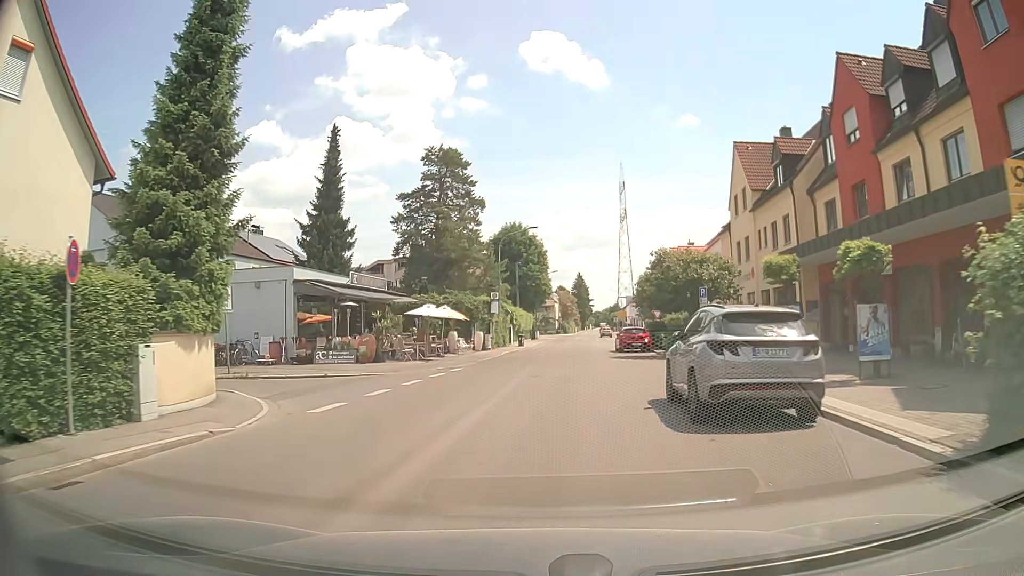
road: tertiary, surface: asphalt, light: Day
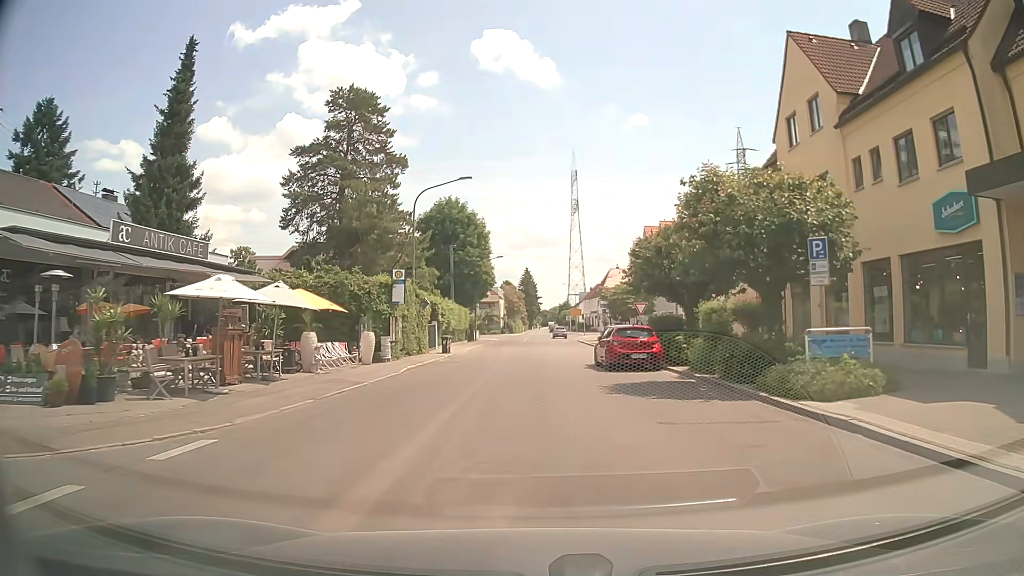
(+0.7, +16.7) m; +4°
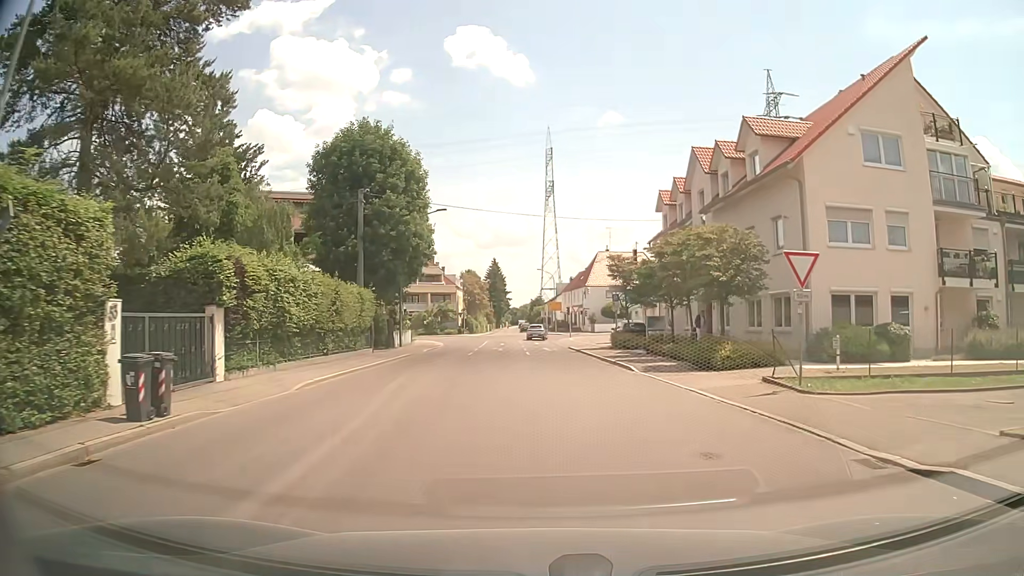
(+0.4, +27.6) m; +2°
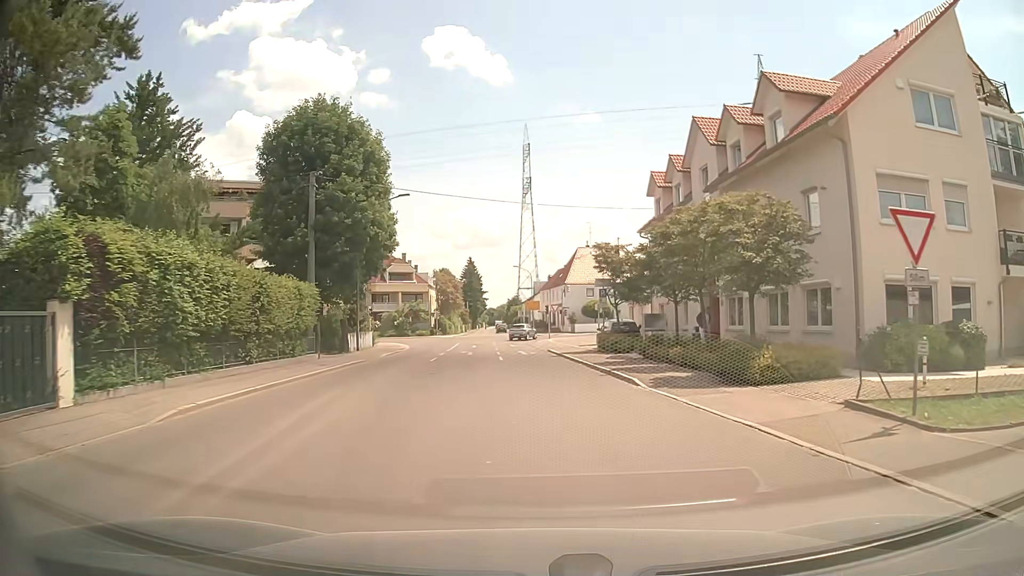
(+0.1, +5.2) m; +2°
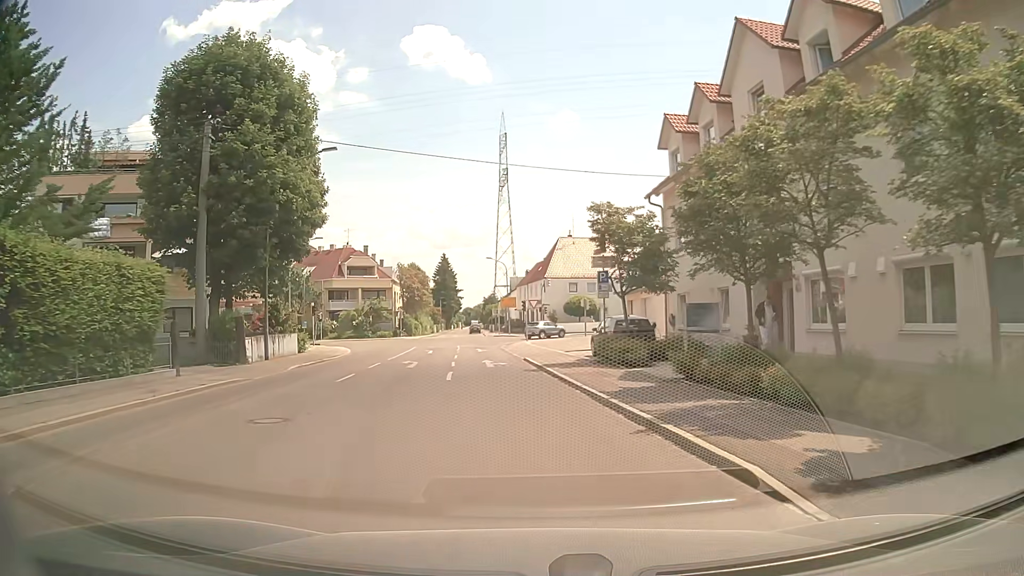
(+0.2, +10.5) m; +2°
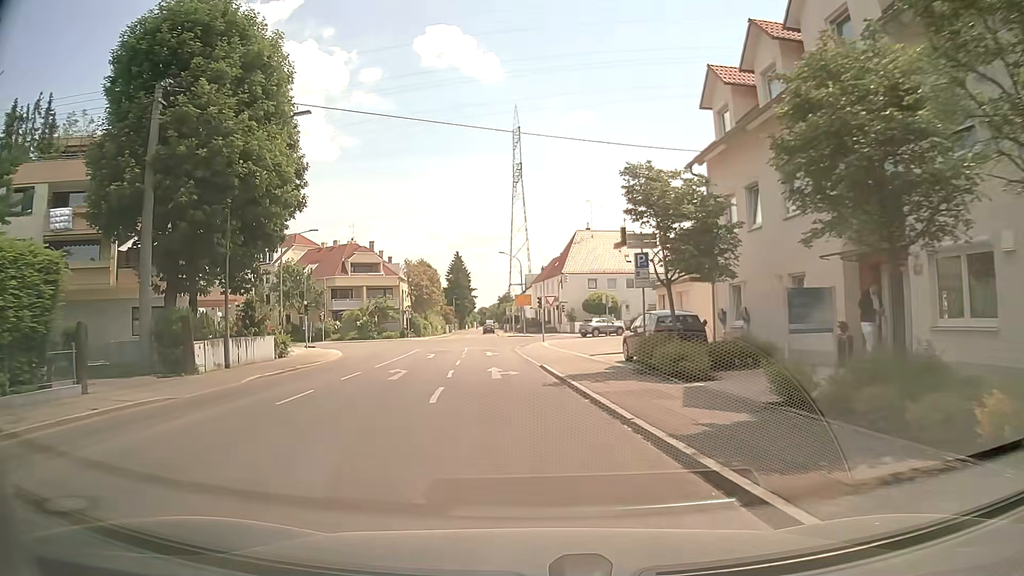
(-0.1, +5.3) m; -1°
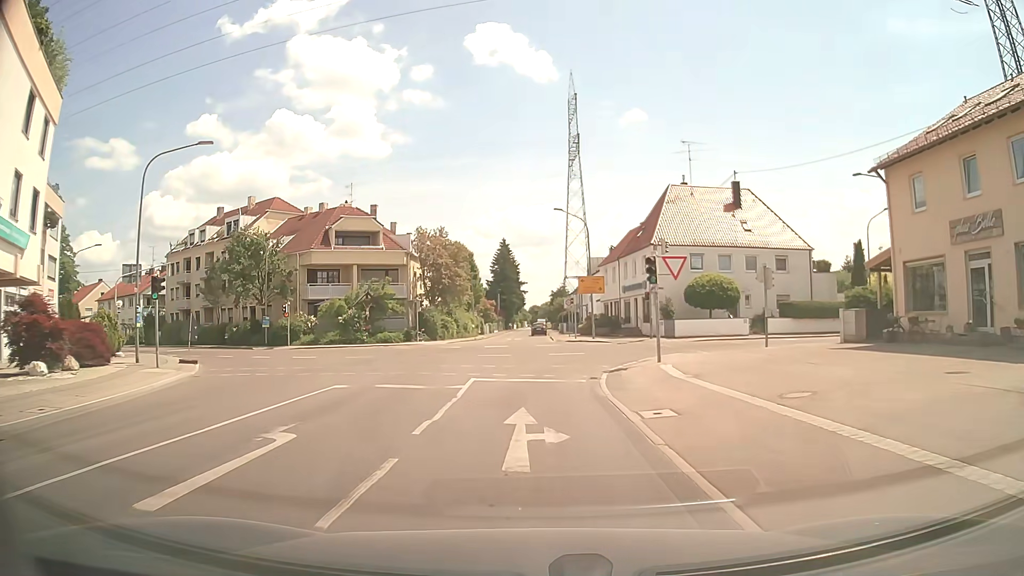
(-1.7, +25.7) m; -5°
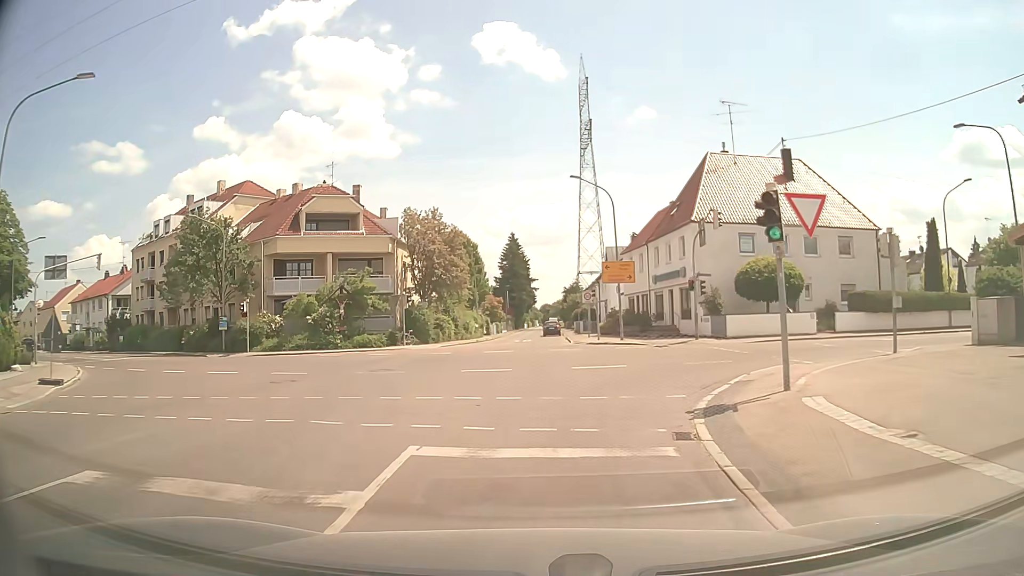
(0.0, +9.4) m; 0°
